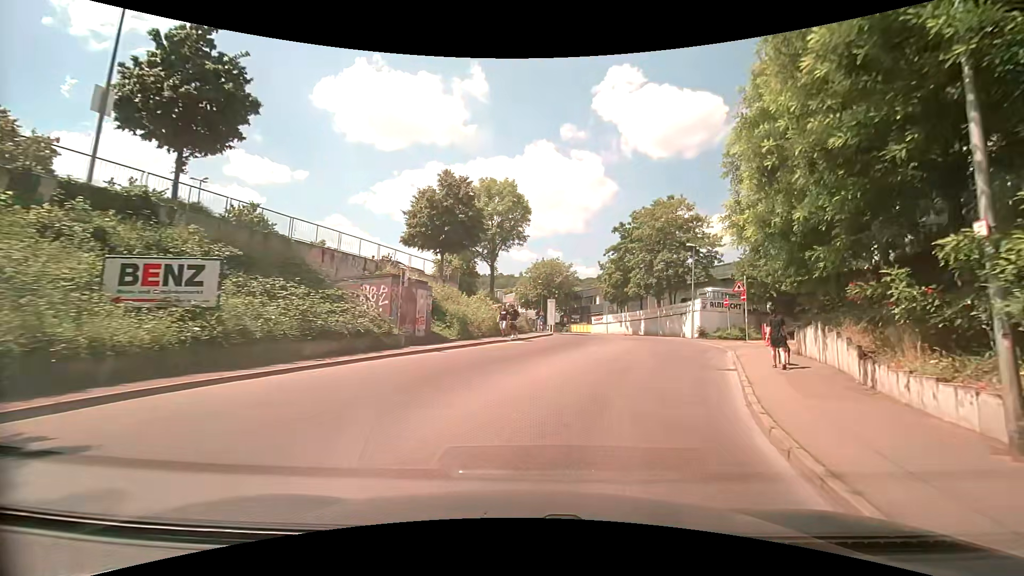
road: unclassified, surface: asphalt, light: Day
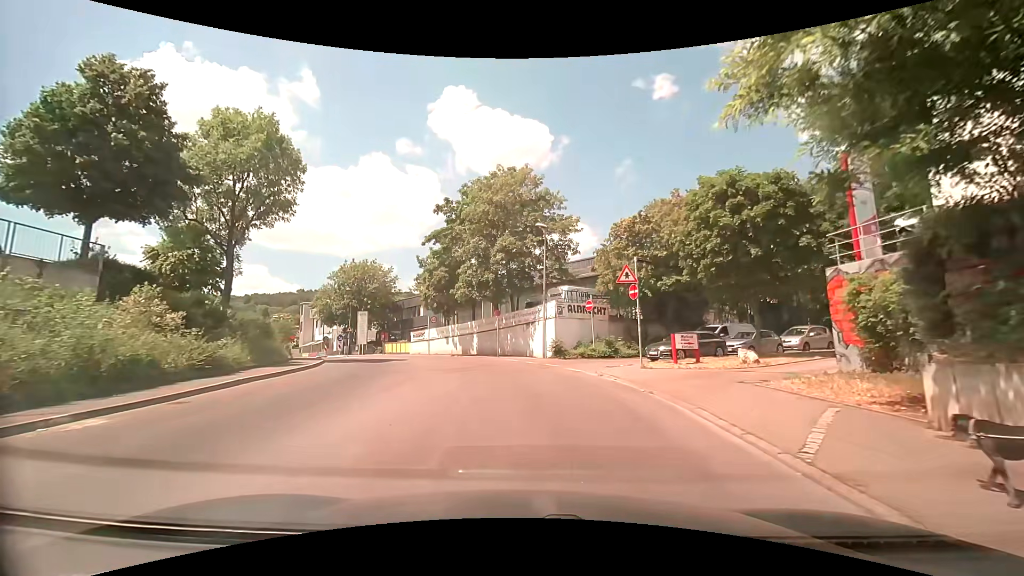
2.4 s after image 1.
(+3.3, +15.0) m; +21°
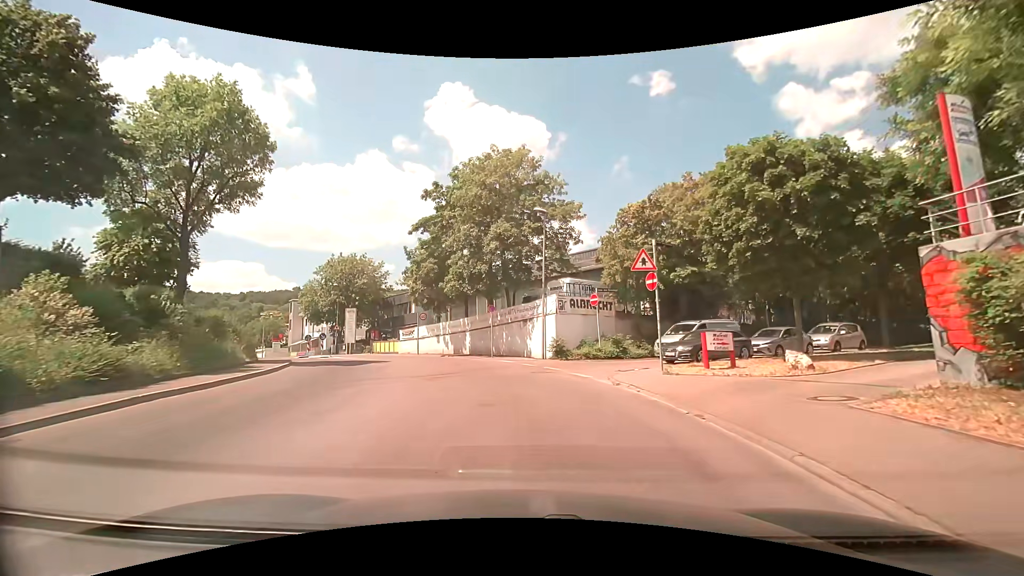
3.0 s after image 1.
(0.0, +3.2) m; +1°
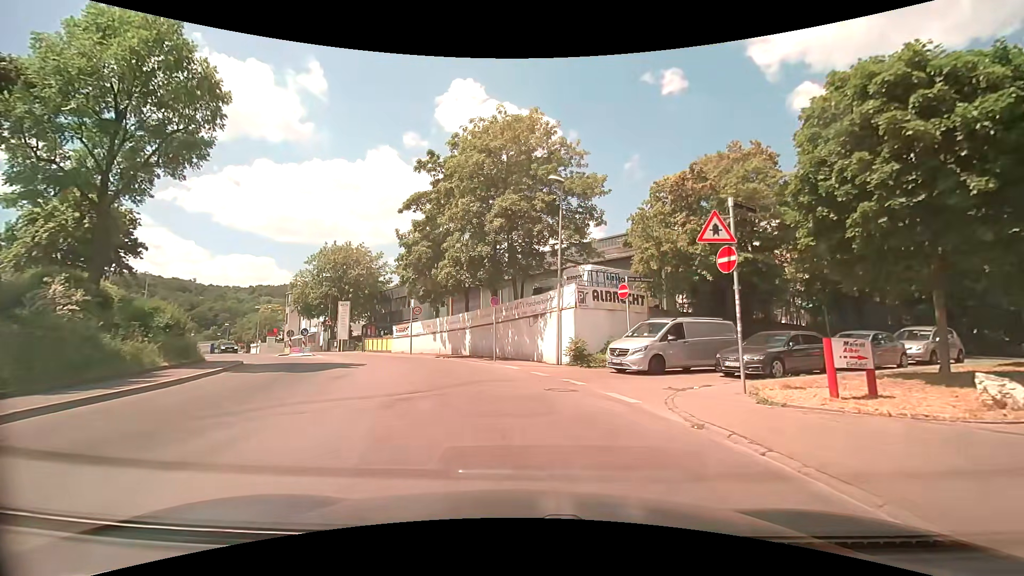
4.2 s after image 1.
(-0.2, +5.2) m; -3°
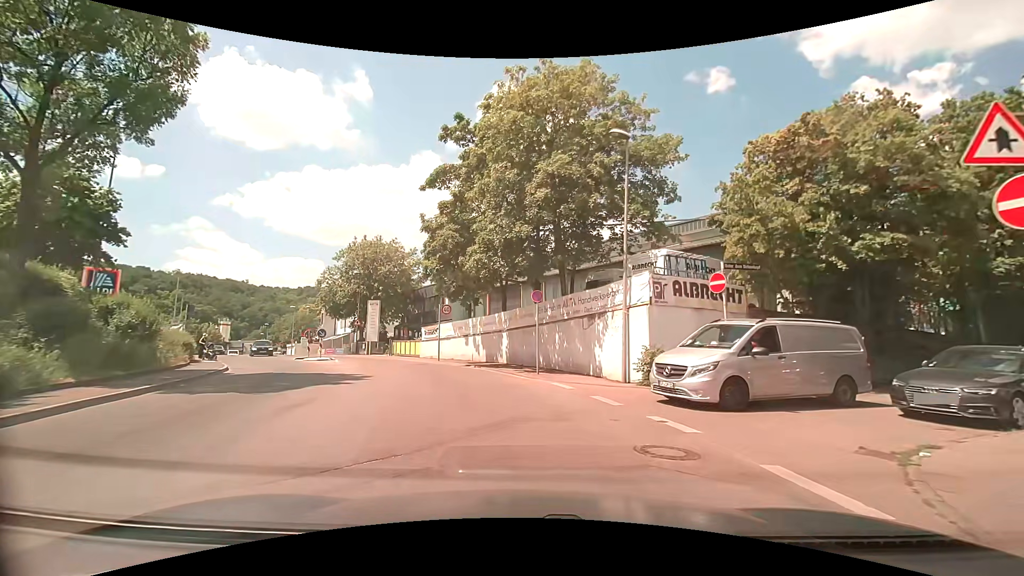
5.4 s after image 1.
(-0.2, +5.5) m; -5°
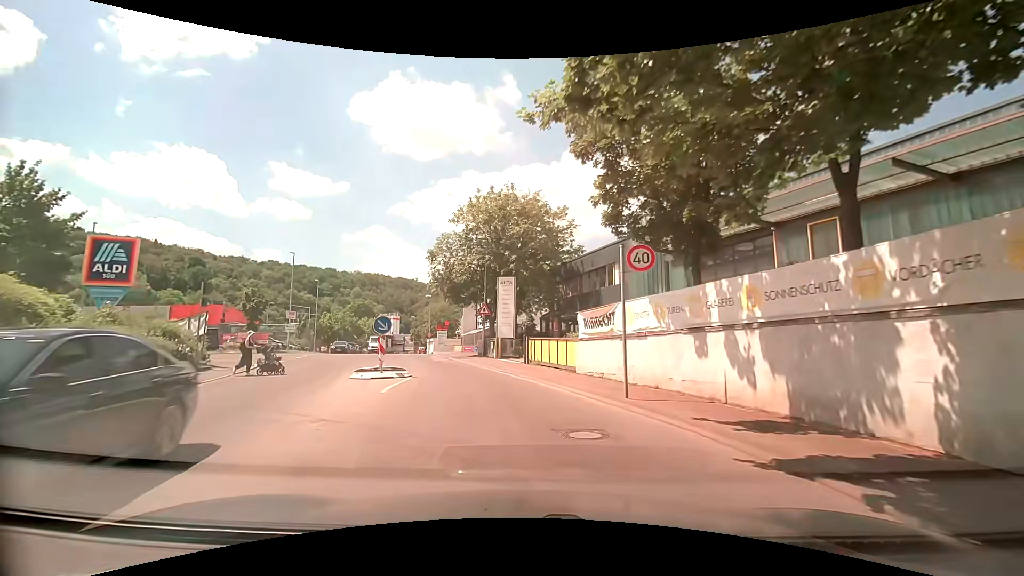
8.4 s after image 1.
(-2.9, +18.1) m; -17°
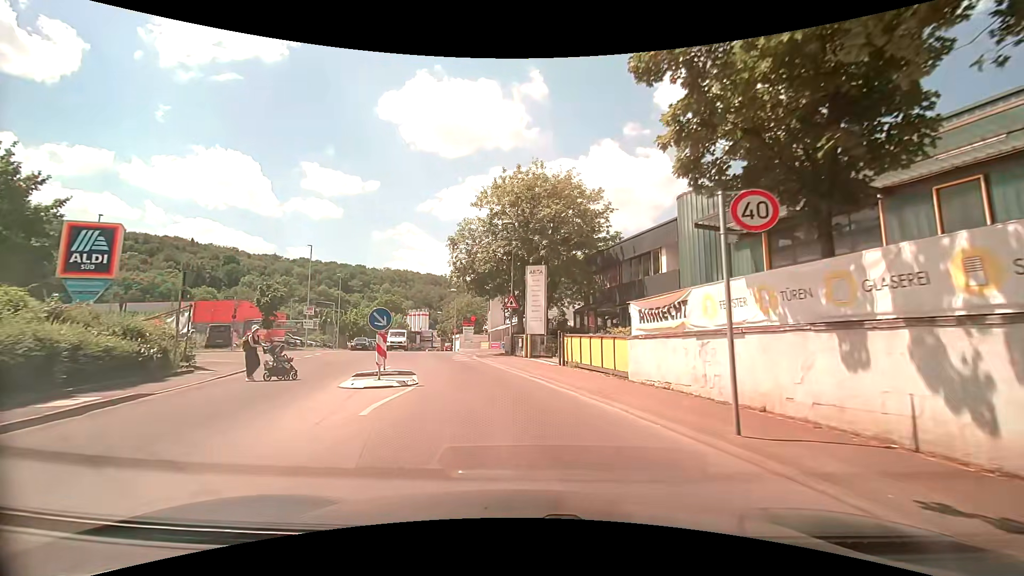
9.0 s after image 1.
(-0.1, +3.8) m; -4°
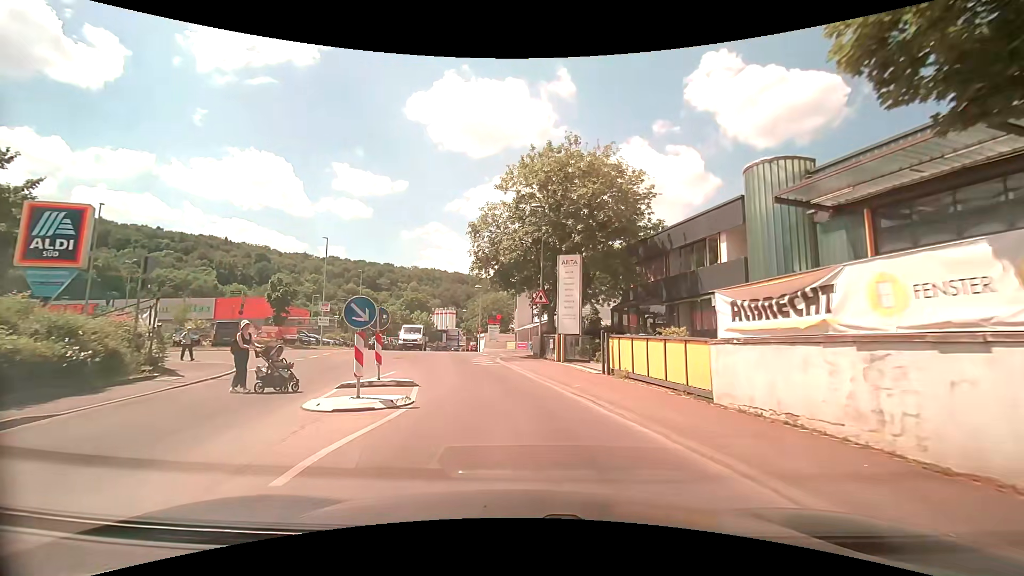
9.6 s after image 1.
(-0.1, +3.9) m; -2°
